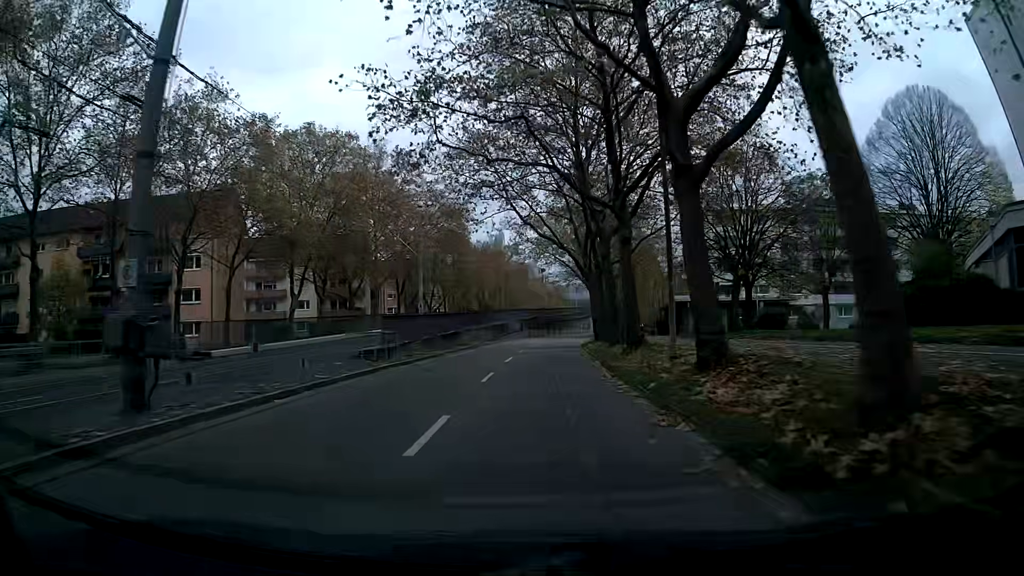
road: tertiary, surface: asphalt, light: Day
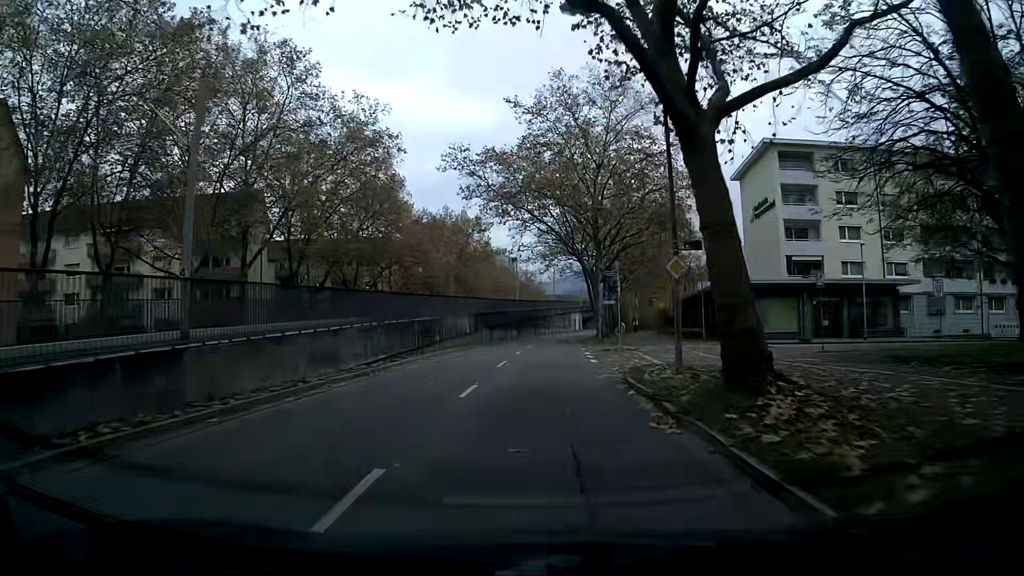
(+0.7, +30.4) m; +3°
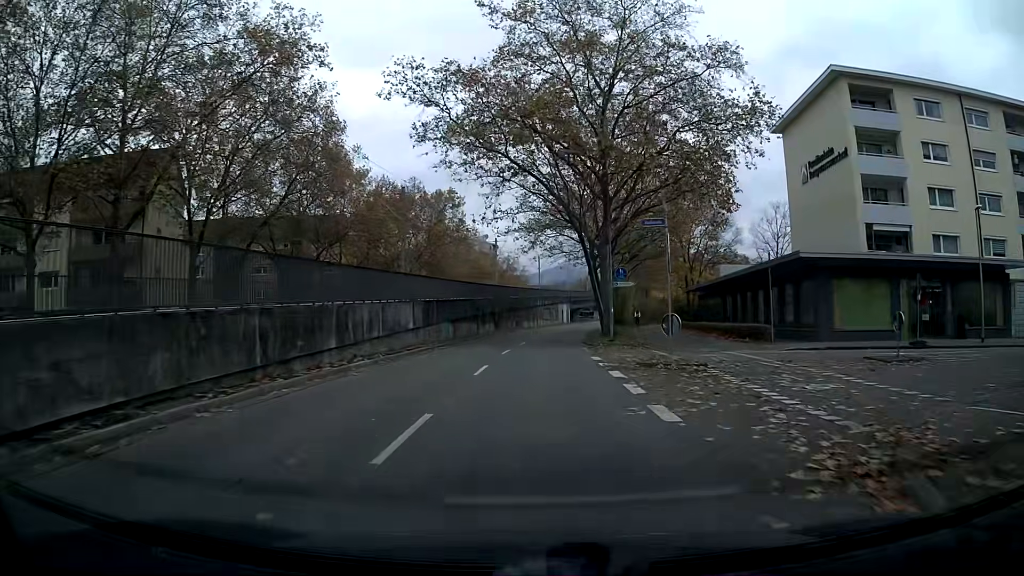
(+0.2, +15.1) m; +1°
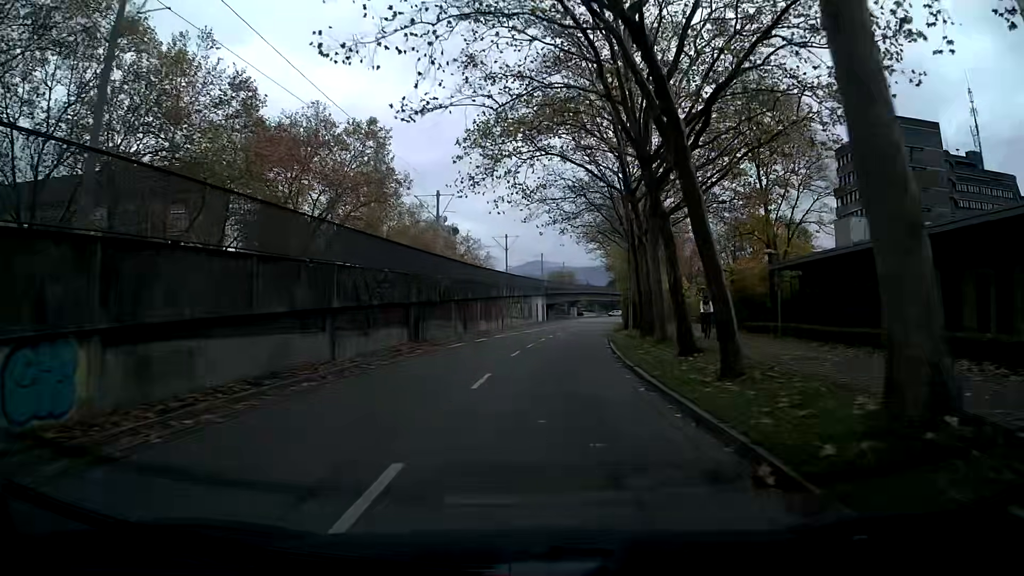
(+0.7, +30.1) m; +4°
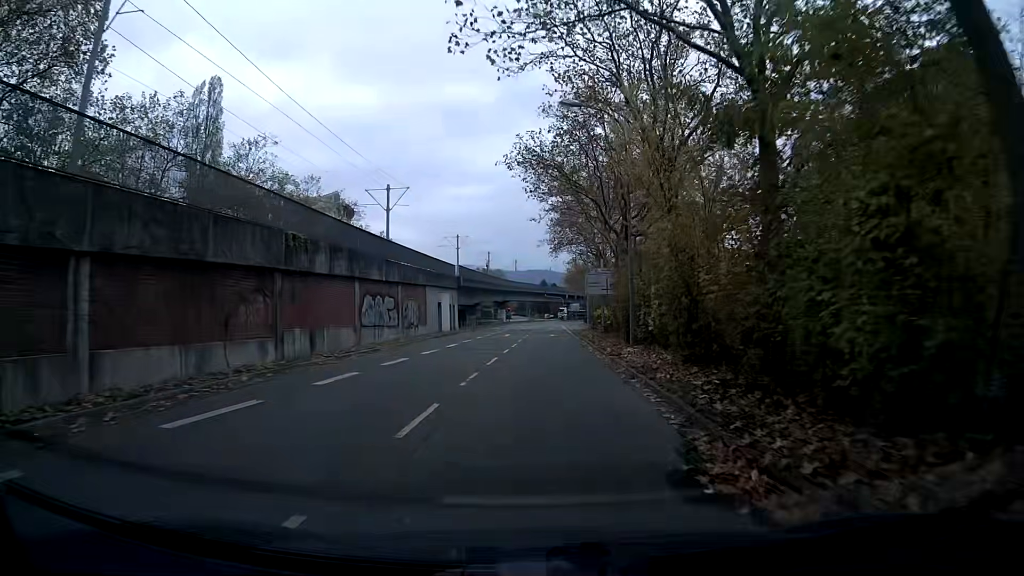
(+2.0, +37.5) m; +6°
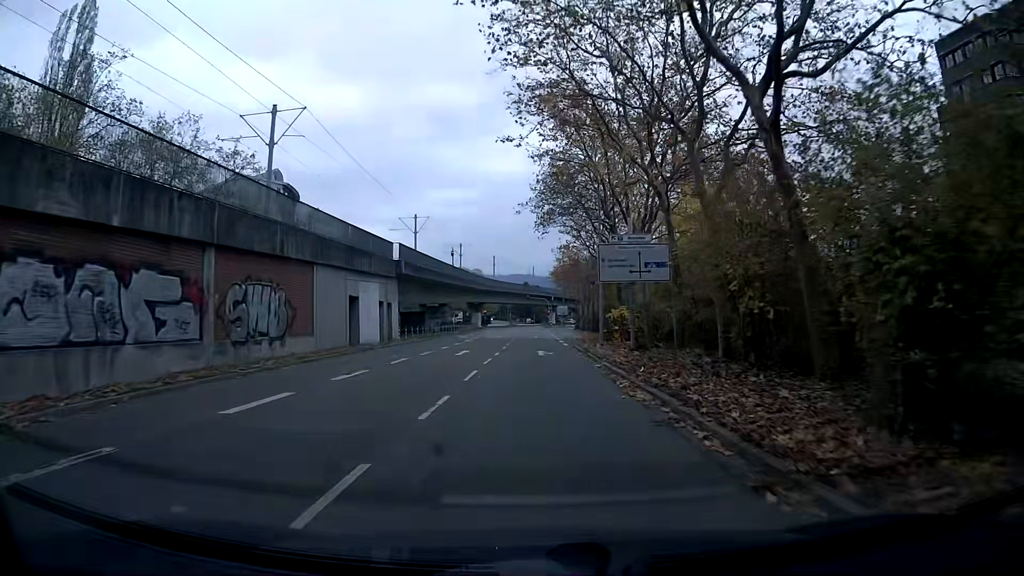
(+0.3, +22.4) m; +1°
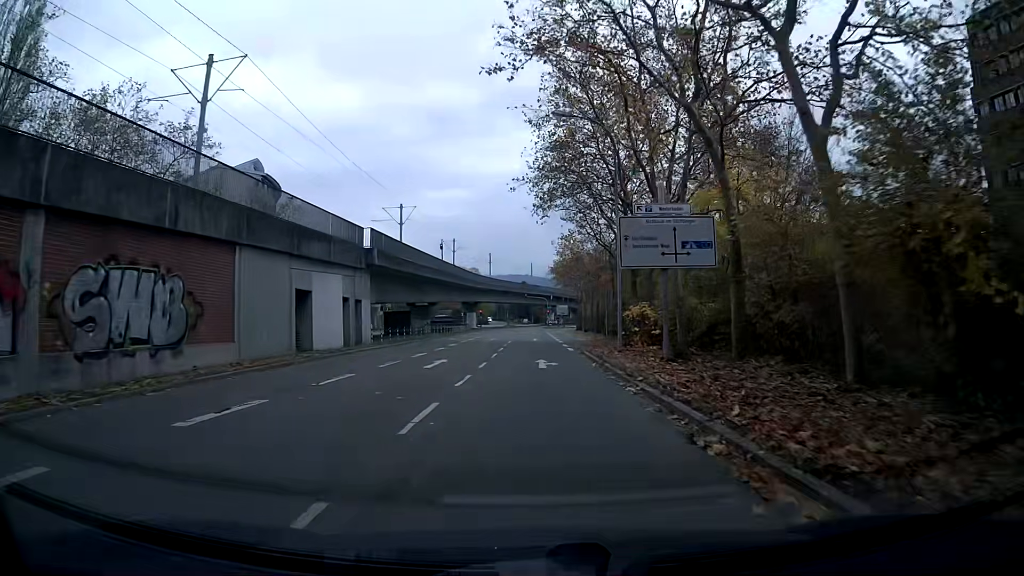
(0.0, +7.4) m; 0°
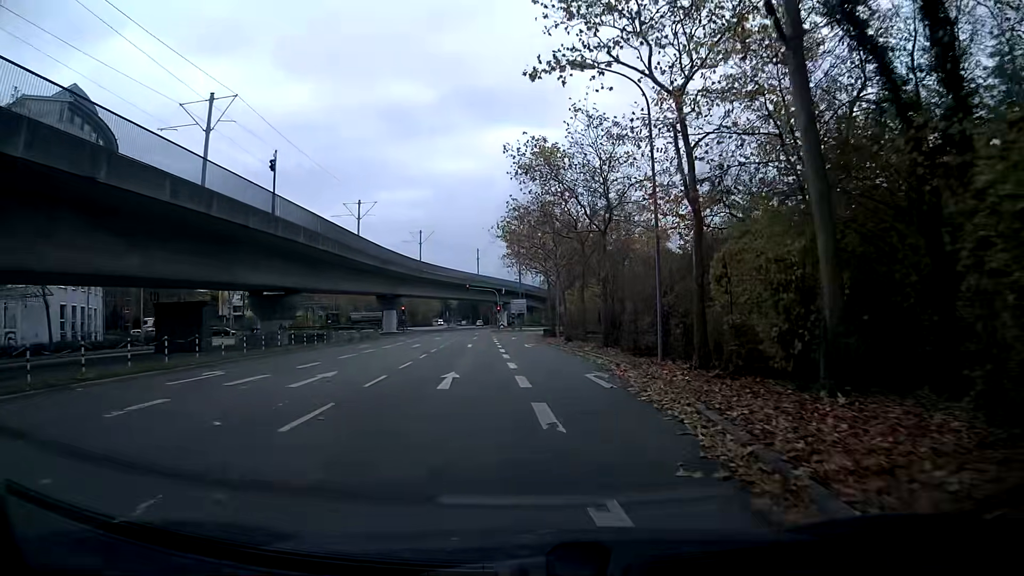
(+1.0, +35.9) m; +4°
(0, +10) (0, +20) (0, +30) (-1, +40) (-1, +50) (-2, +60) (-1, +70) (+1, +80) (+6, +88) (+13, +96) m
